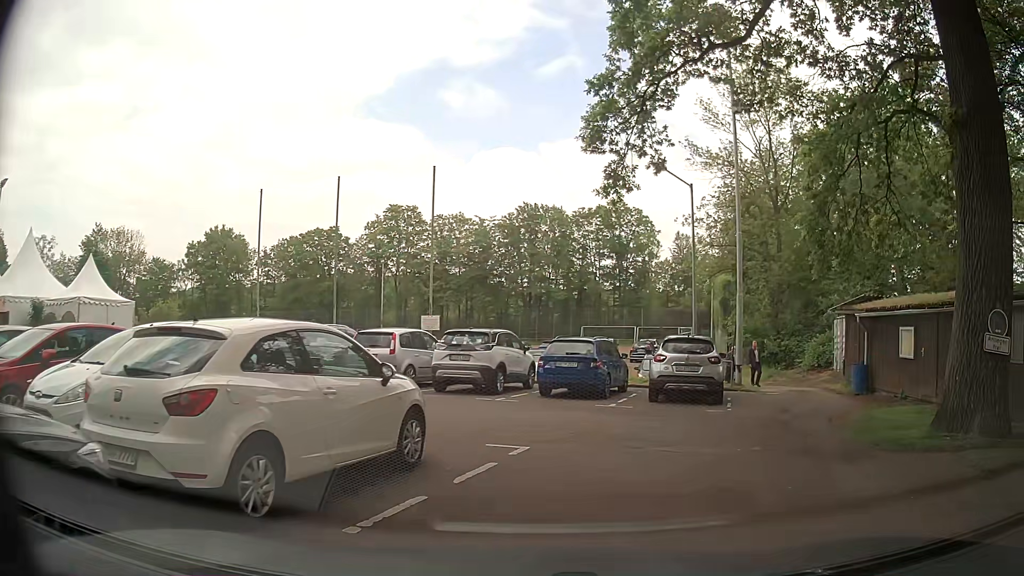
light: Day
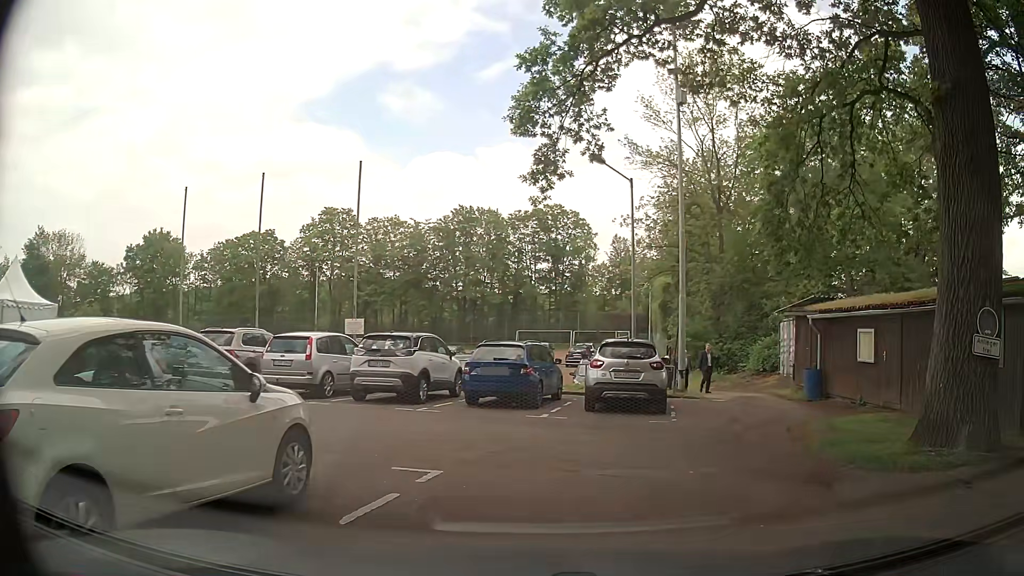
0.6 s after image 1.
(+0.1, +1.3) m; +5°
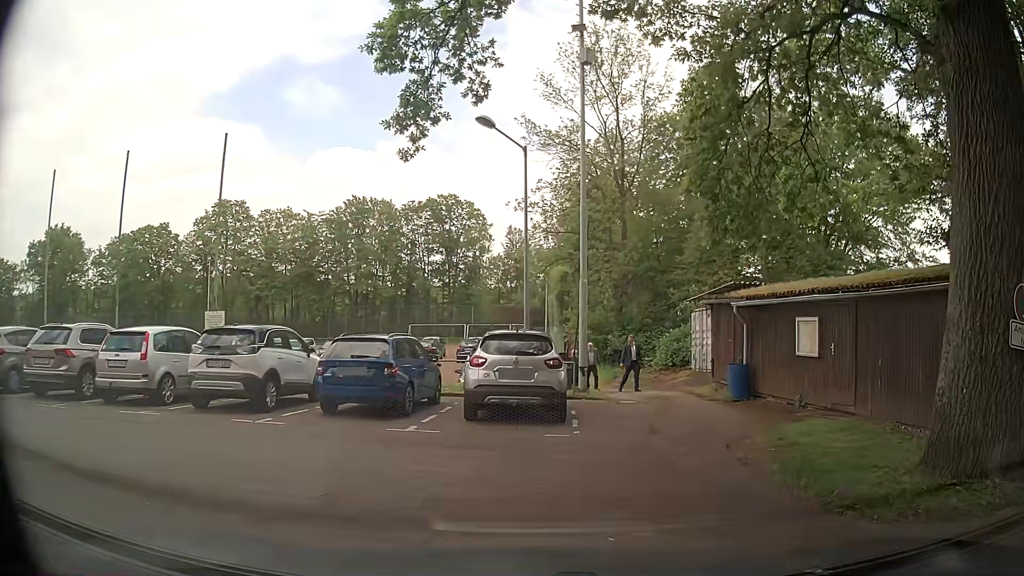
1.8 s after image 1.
(+0.3, +2.8) m; +12°
